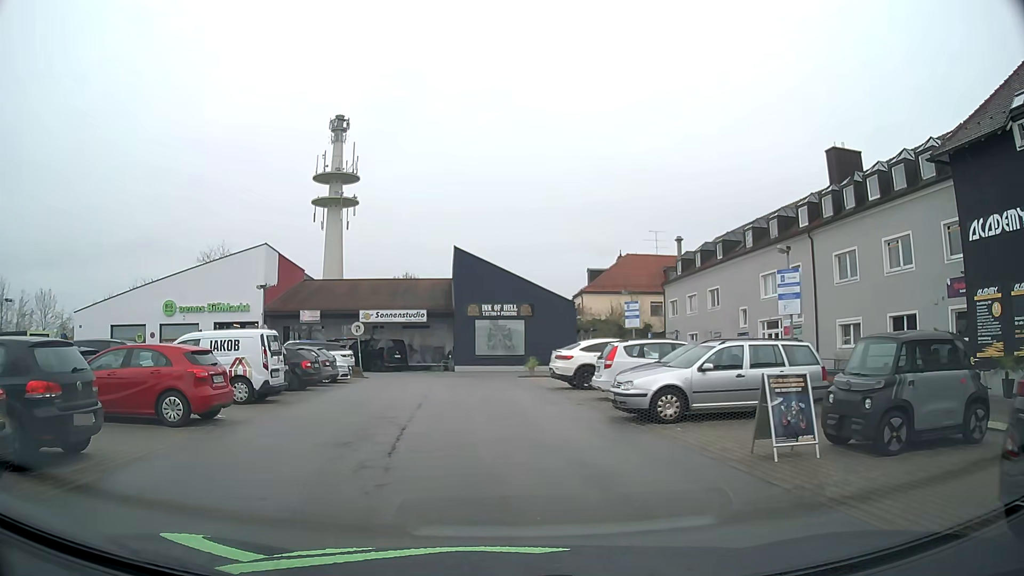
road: service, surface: asphalt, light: Day
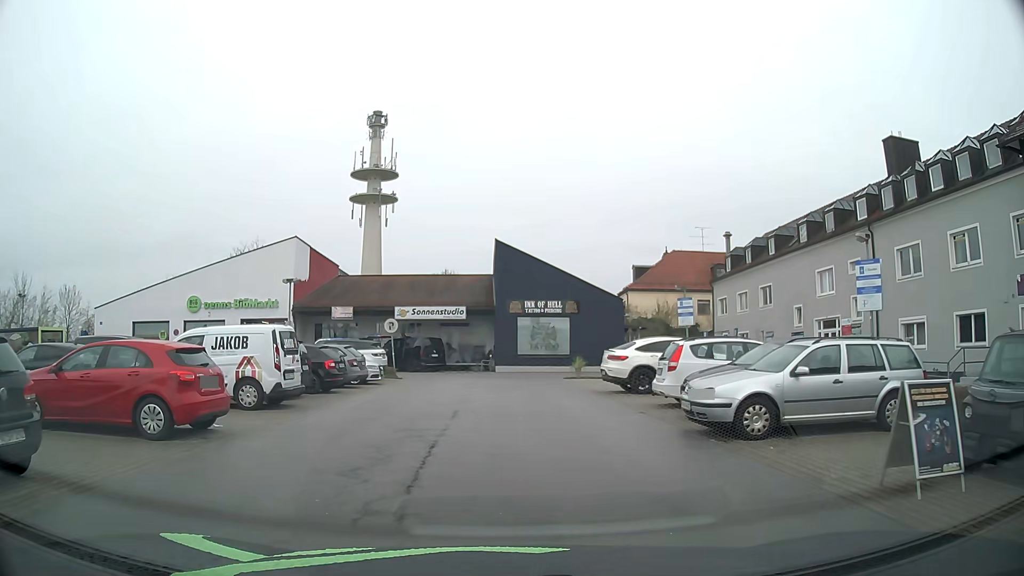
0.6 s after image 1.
(-0.1, +2.3) m; -4°
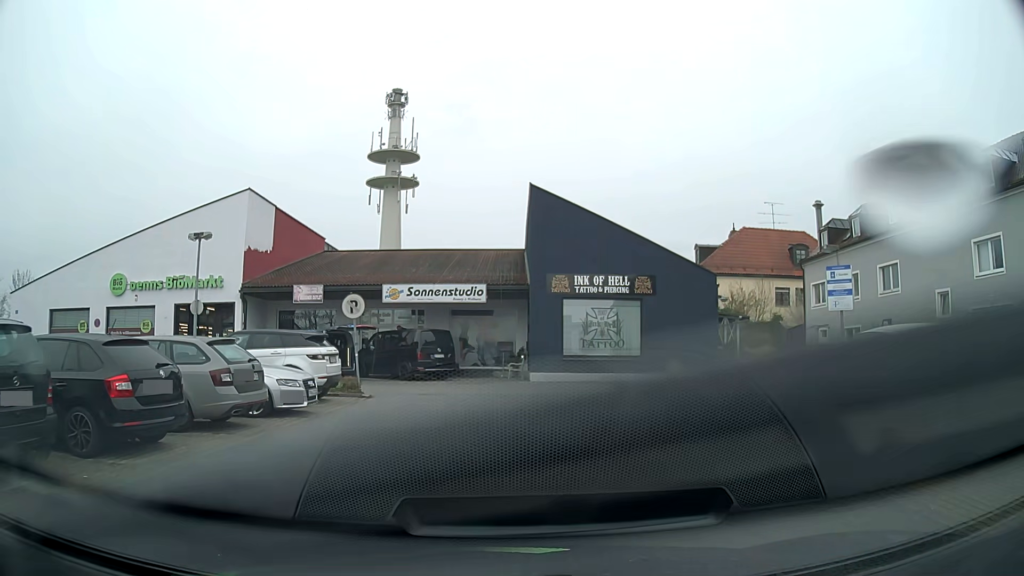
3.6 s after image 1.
(-0.1, +12.2) m; -2°
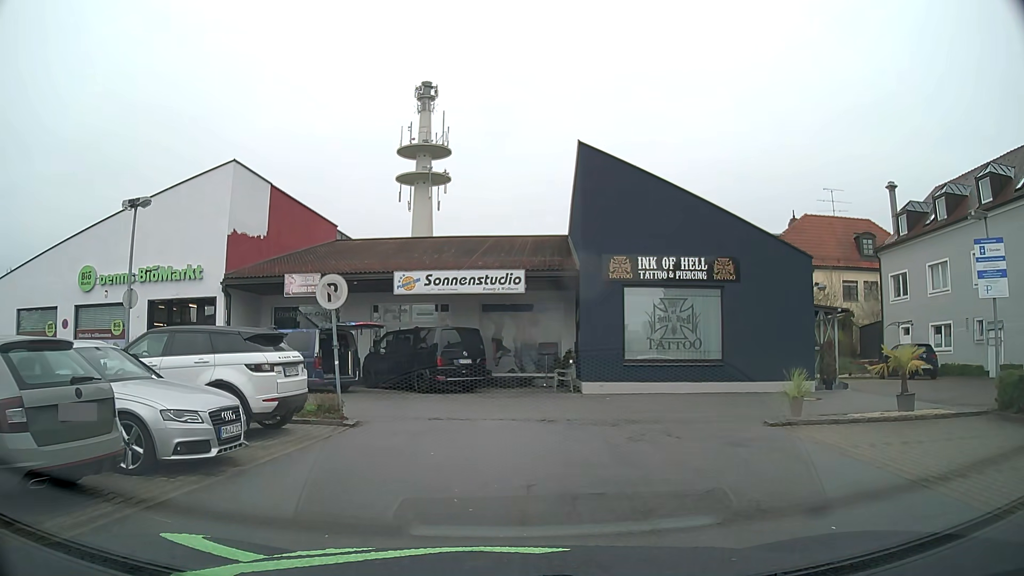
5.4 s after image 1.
(-0.1, +5.4) m; -2°
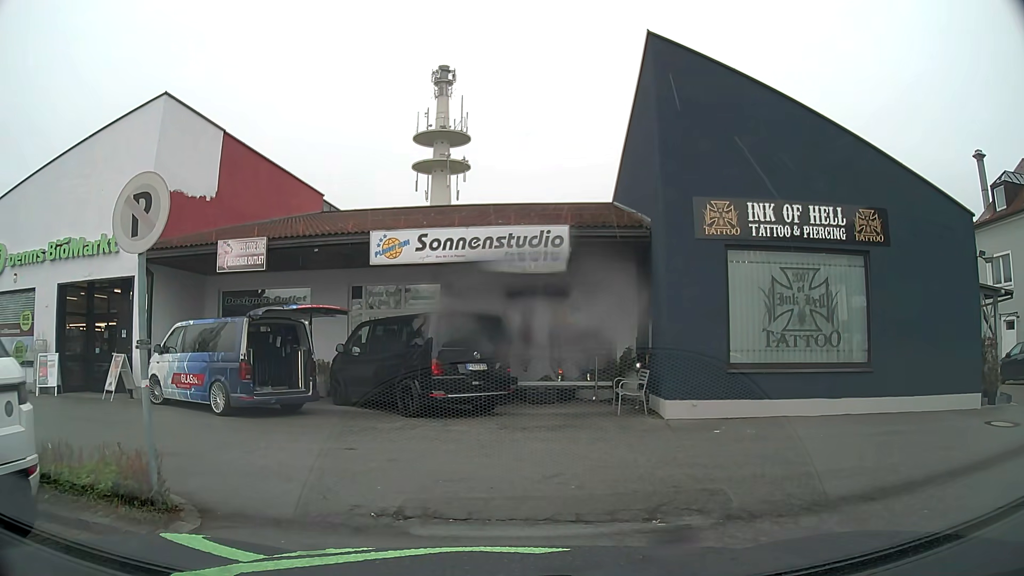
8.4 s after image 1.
(-0.2, +7.1) m; -1°
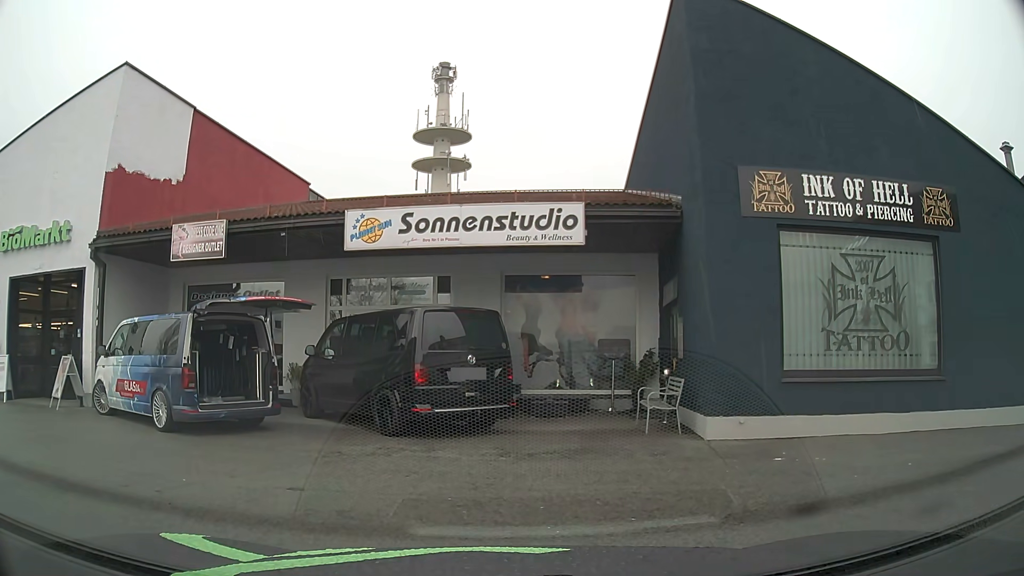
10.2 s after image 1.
(0.0, +2.2) m; +1°
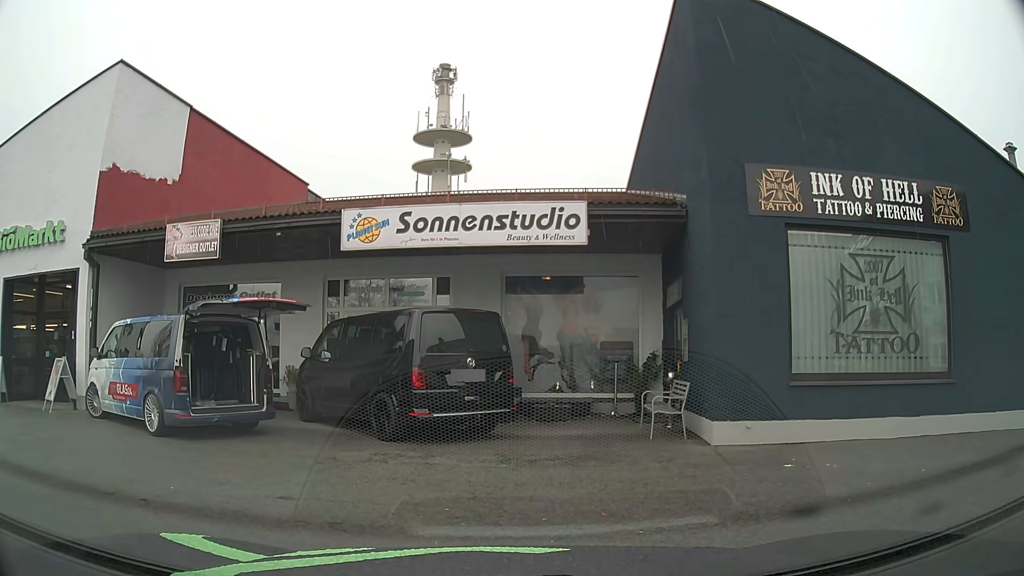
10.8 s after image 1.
(0.0, +0.3) m; 0°
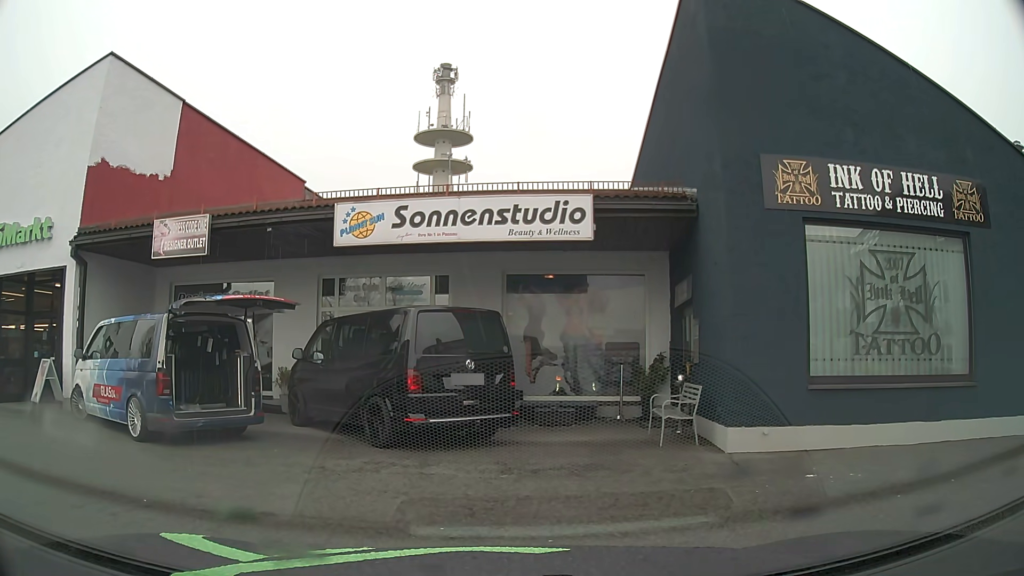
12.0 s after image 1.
(0.0, +0.6) m; 0°
